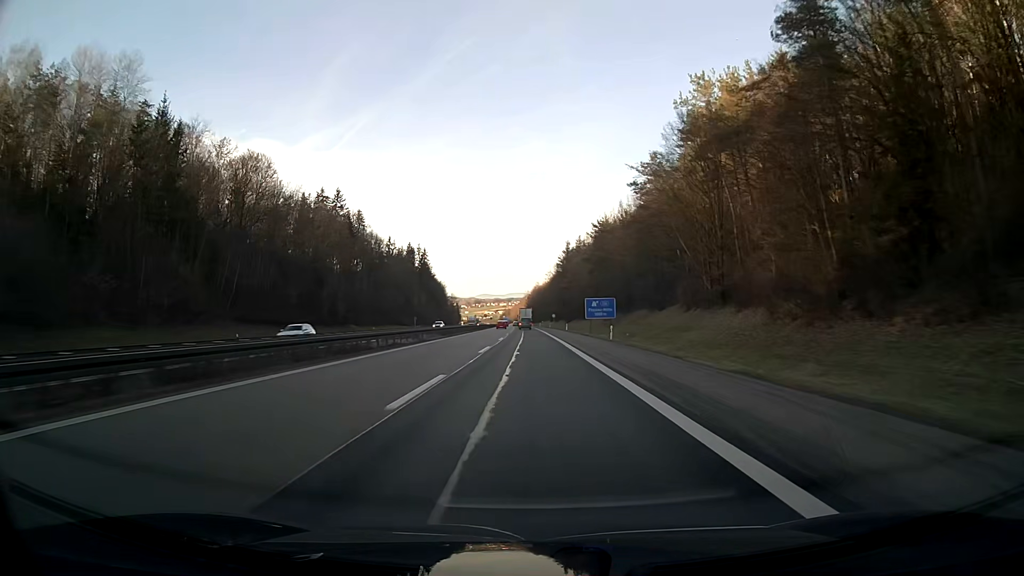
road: motorway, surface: asphalt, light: Day
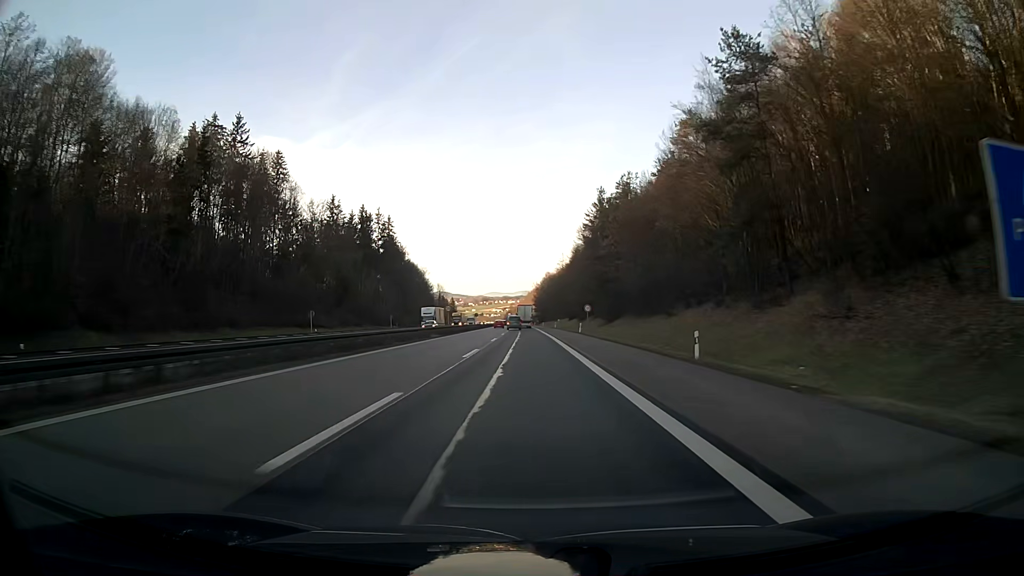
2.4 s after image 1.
(-0.5, +76.3) m; -1°
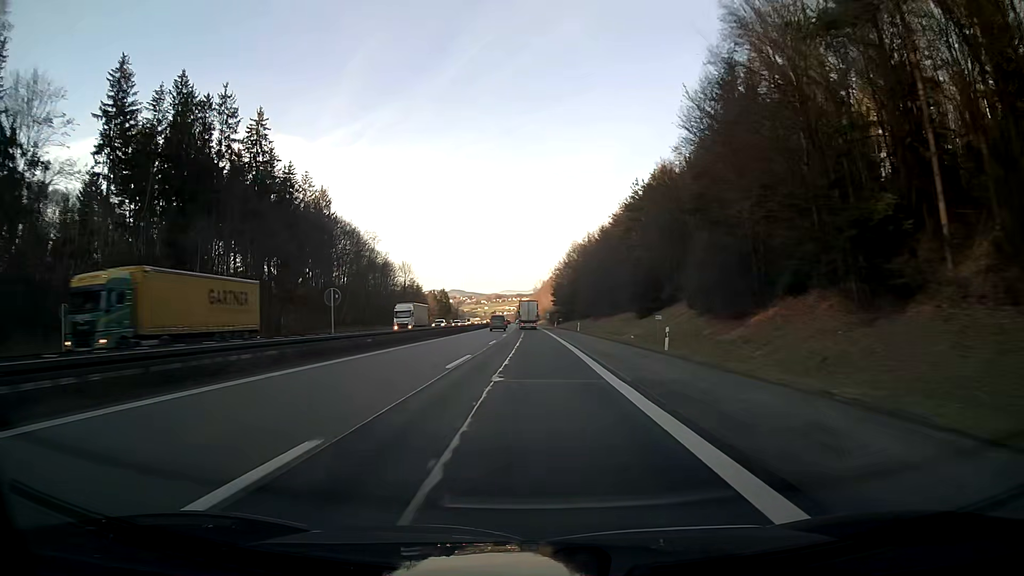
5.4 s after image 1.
(-0.7, +95.3) m; -1°
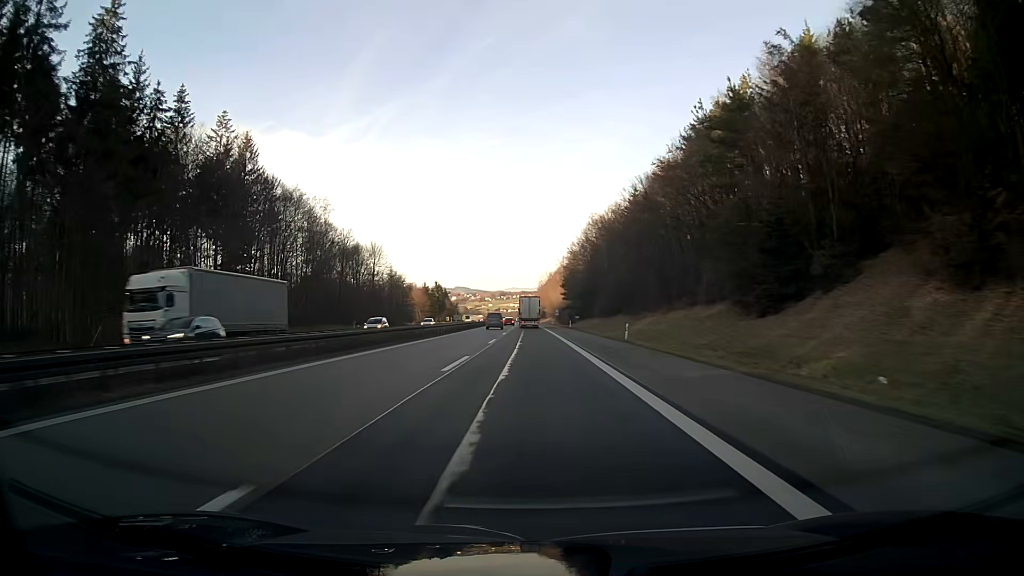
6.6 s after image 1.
(-0.1, +37.8) m; 0°
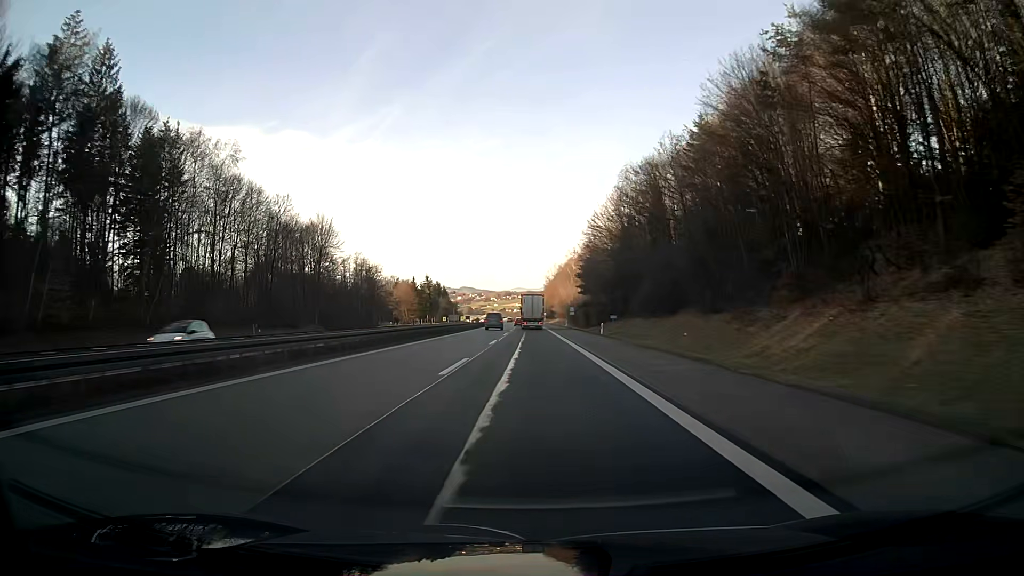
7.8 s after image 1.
(-0.1, +36.9) m; 0°
